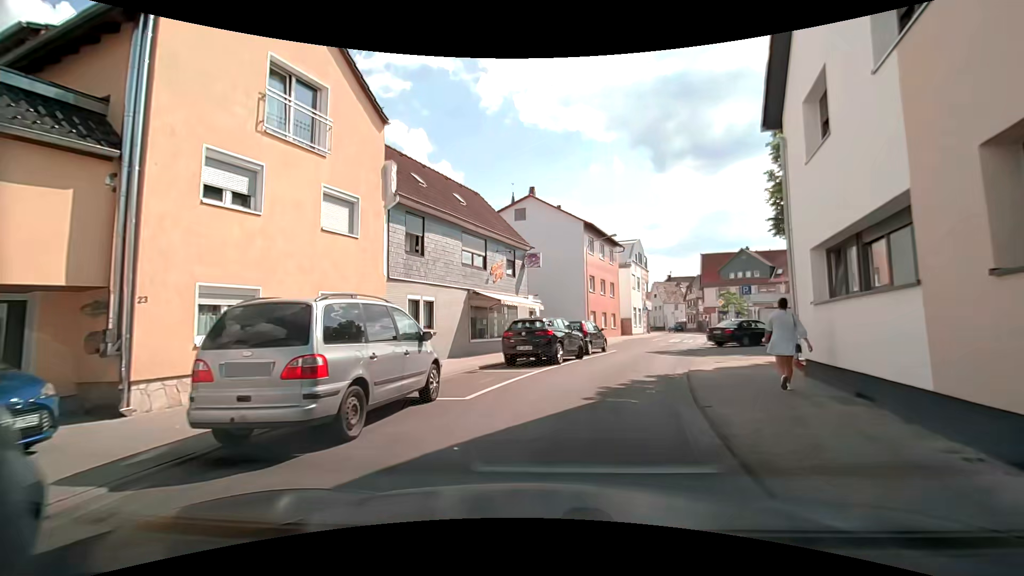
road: secondary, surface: asphalt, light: Day
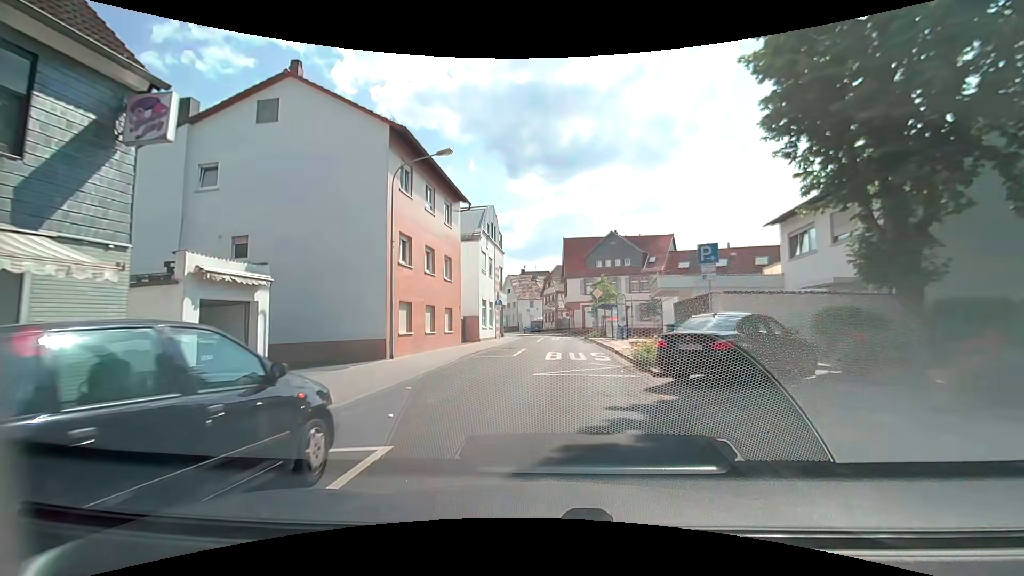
(+2.9, +18.4) m; +16°
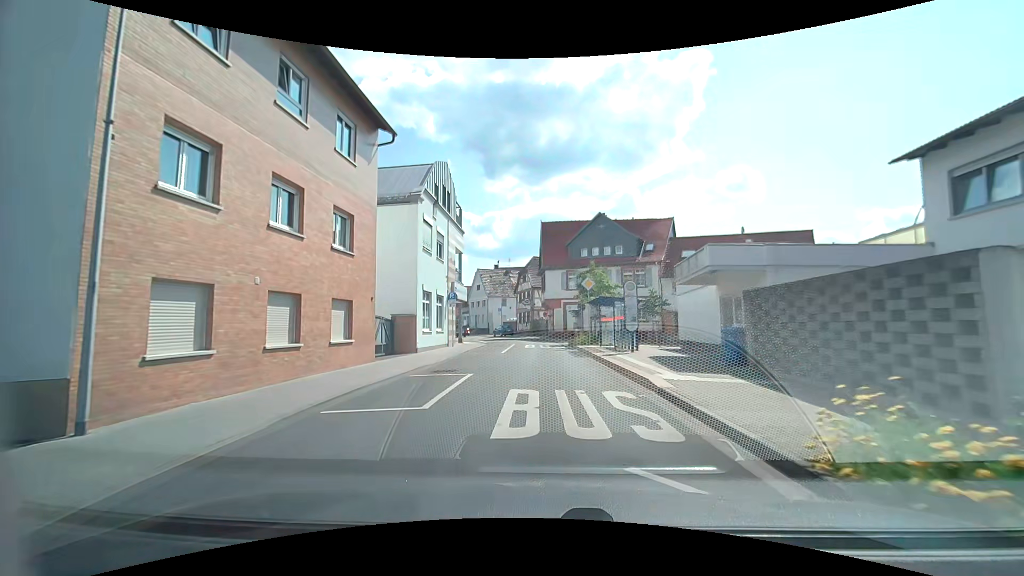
(+0.5, +11.4) m; +3°
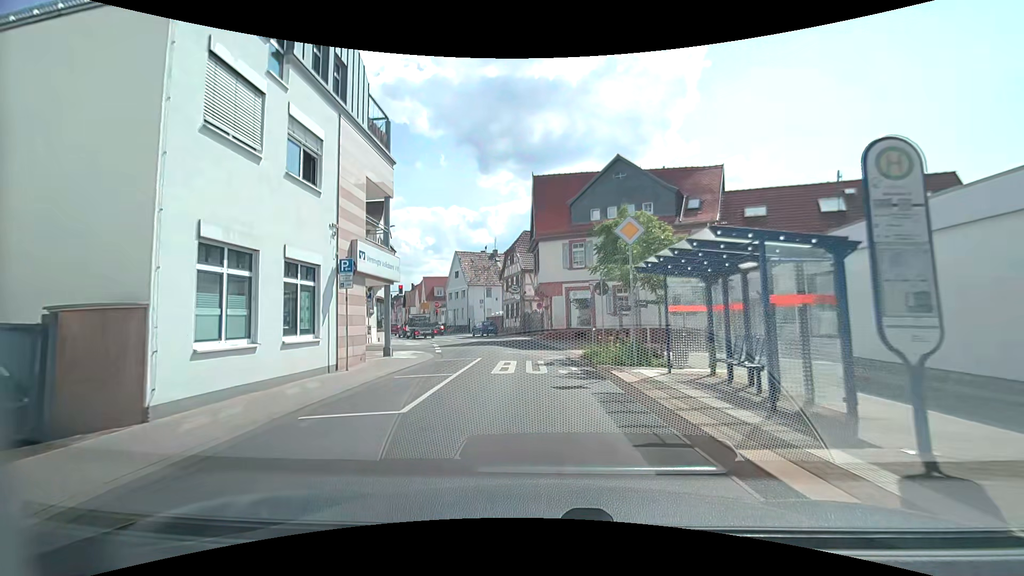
(+0.5, +15.7) m; +2°
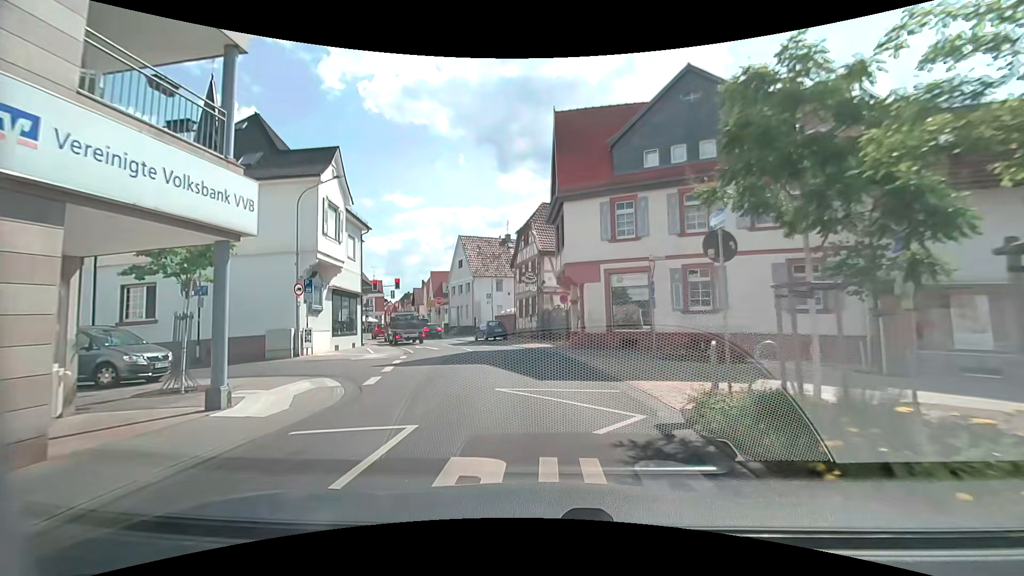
(-0.3, +11.7) m; -1°
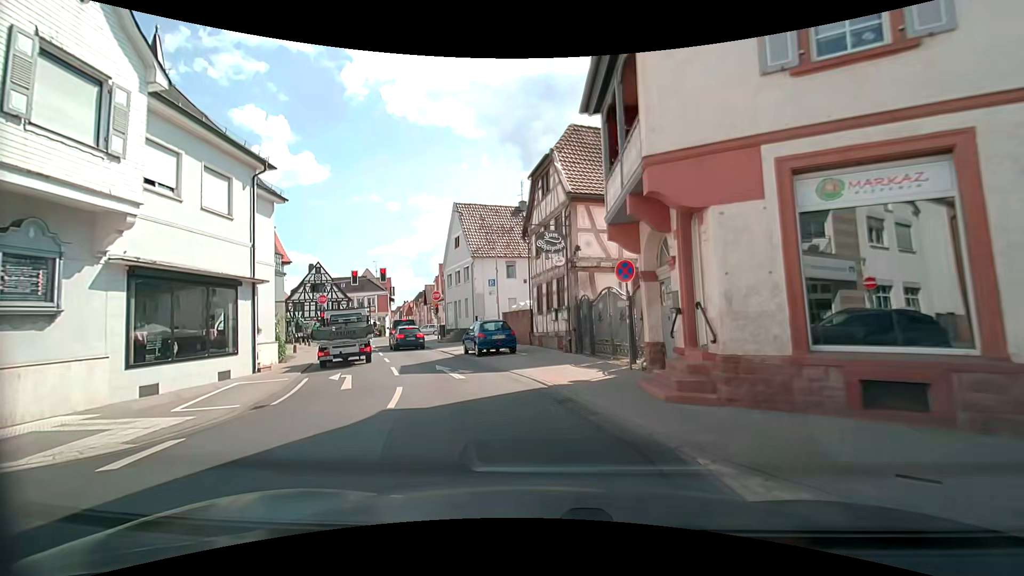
(-0.3, +14.9) m; -4°
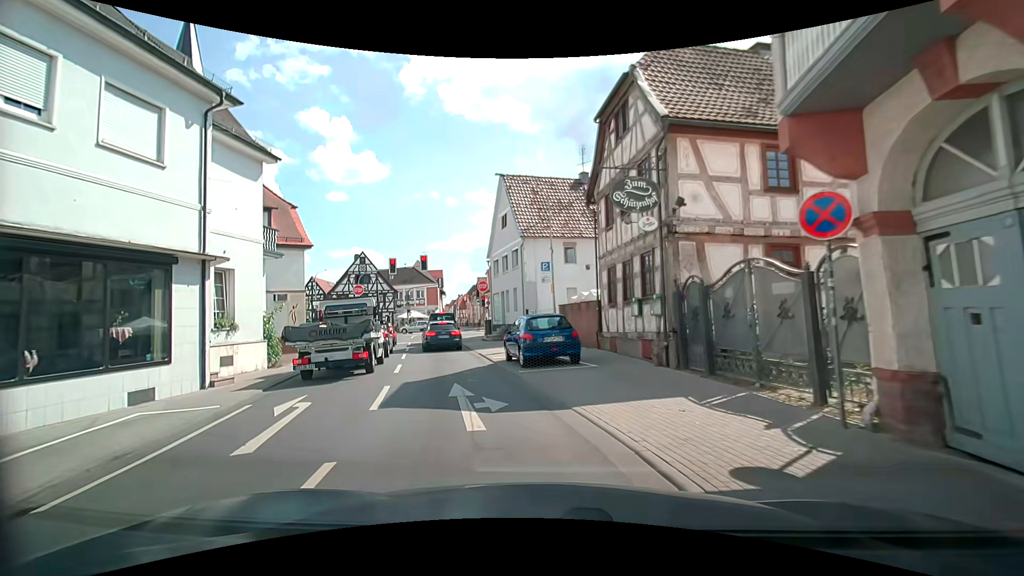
(-0.3, +6.4) m; -7°
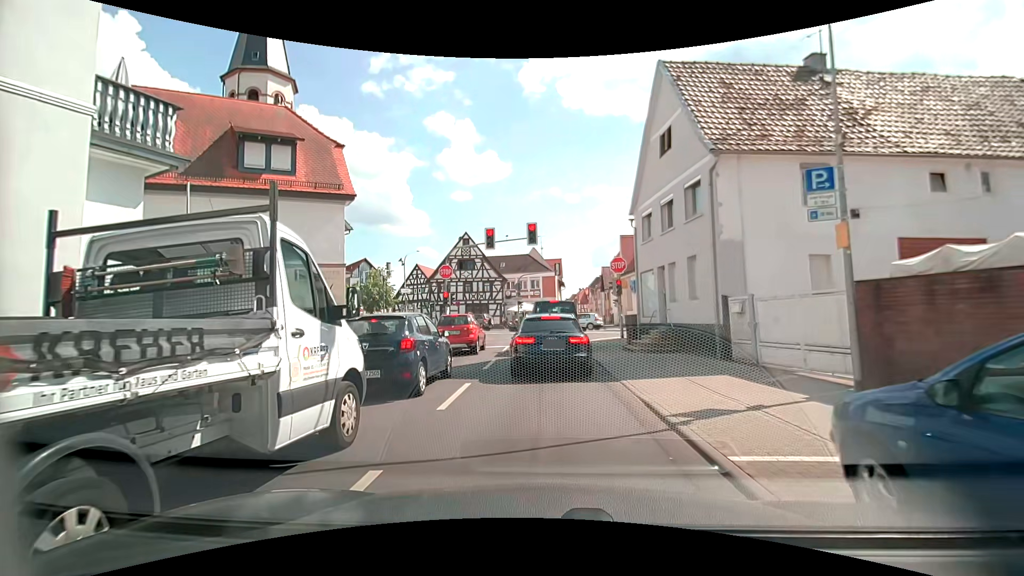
(-1.7, +12.5) m; -13°
